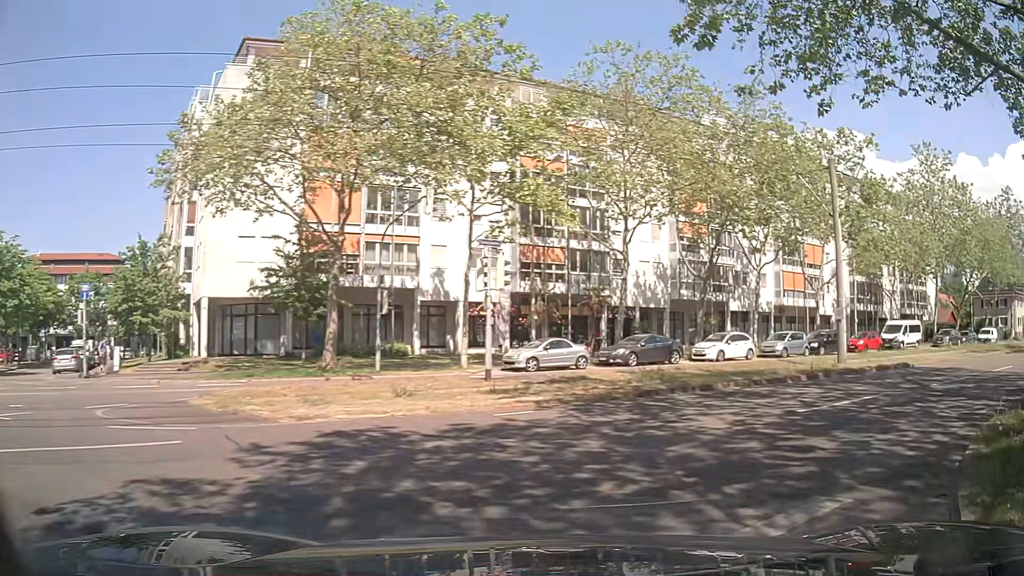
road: residential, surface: asphalt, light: Day
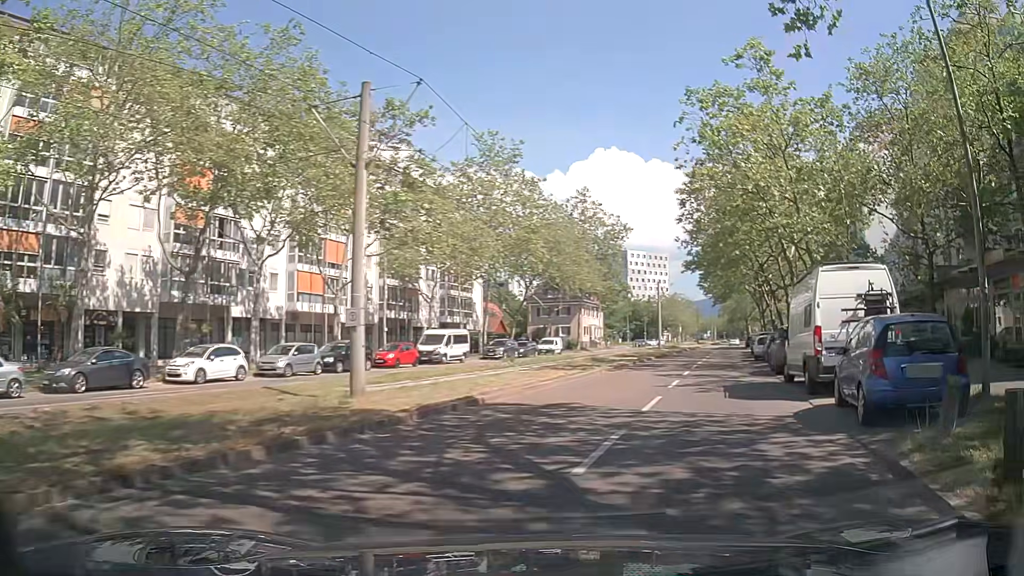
(+3.2, +8.8) m; +38°
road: tertiary
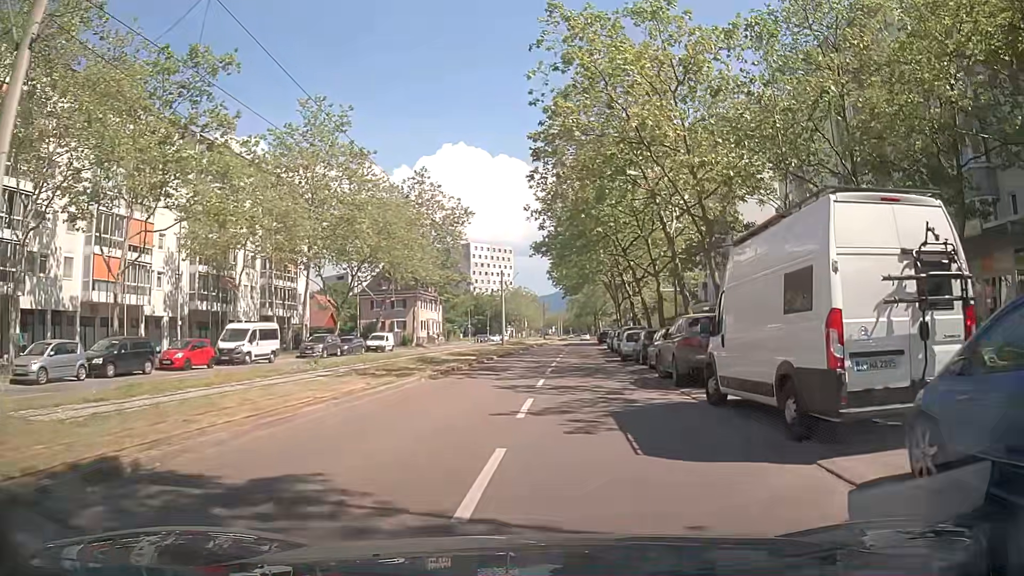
(+1.0, +7.7) m; +13°
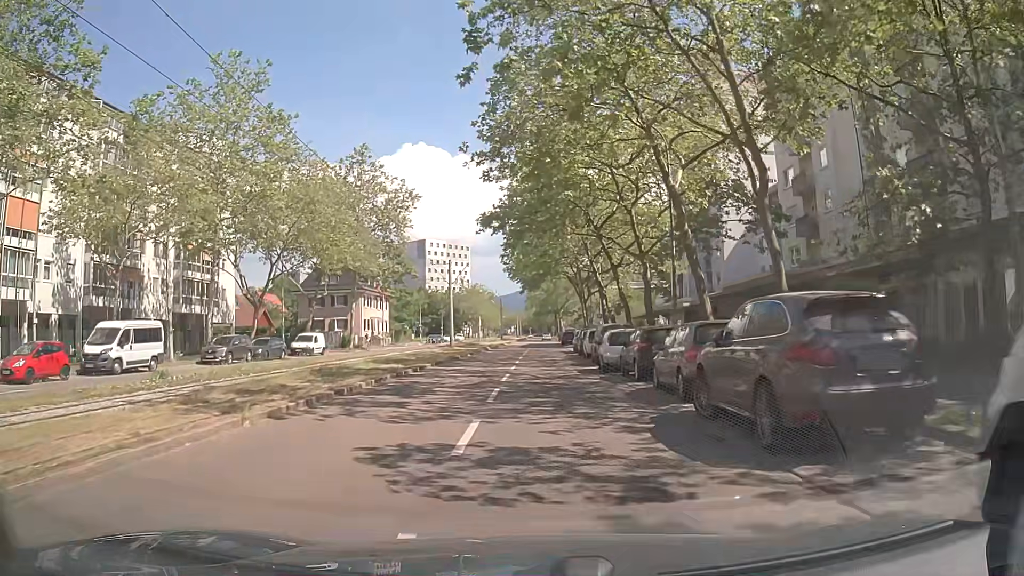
(+0.4, +9.5) m; +4°
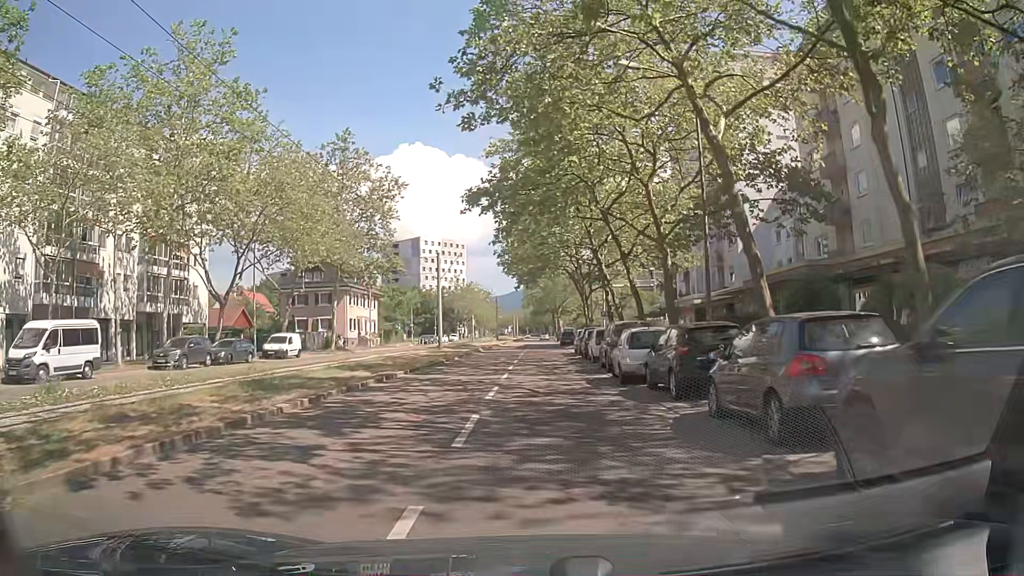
(0.0, +5.3) m; -1°
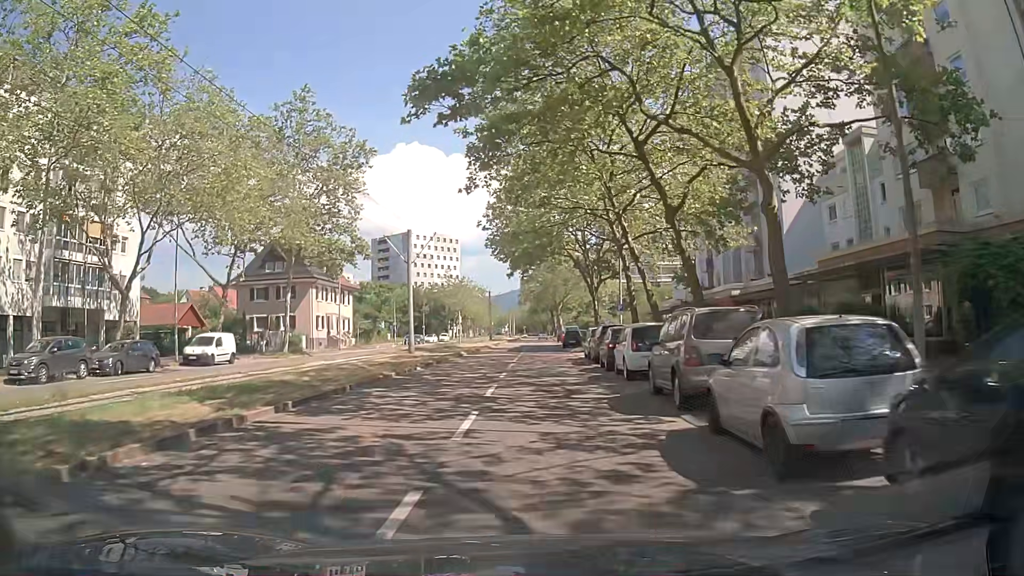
(+0.1, +11.5) m; +1°
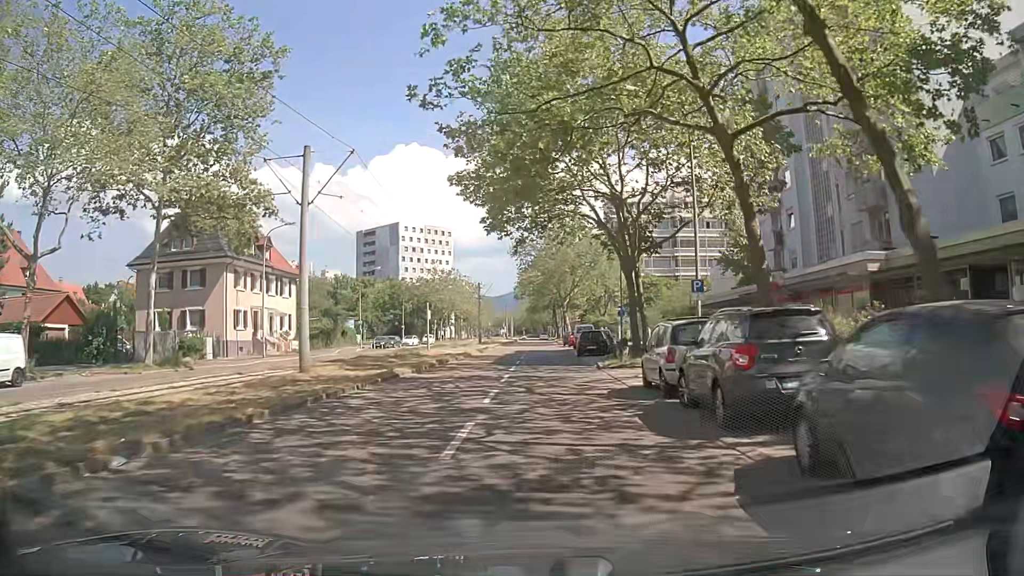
(-0.2, +19.3) m; 0°
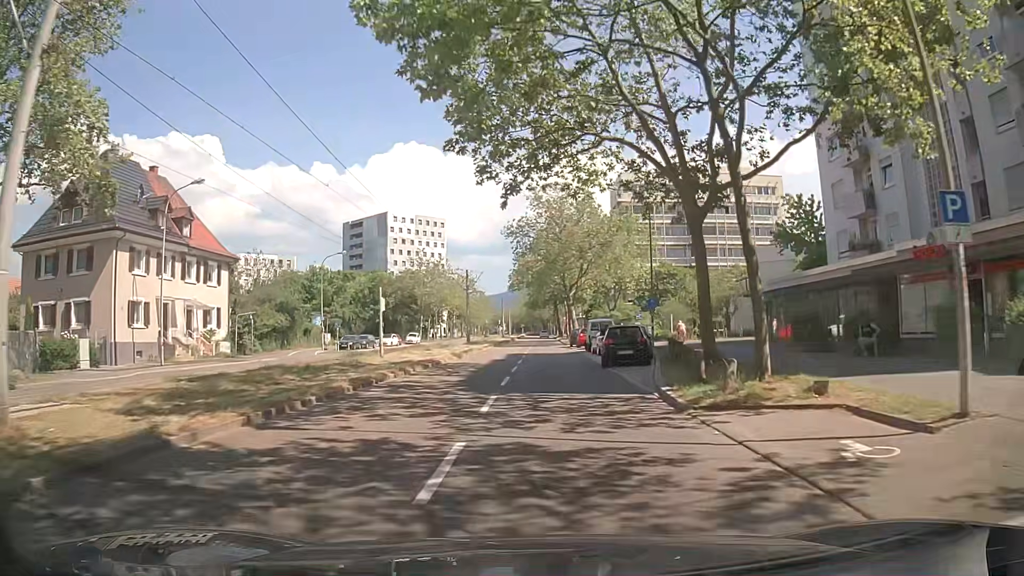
(-0.1, +14.0) m; -1°
(0, +10) (0, +20) (+1, +30) (+1, +40) (+2, +50) (+2, +60) (+2, +70) (+3, +80) (+3, +90) (+4, +100) m
